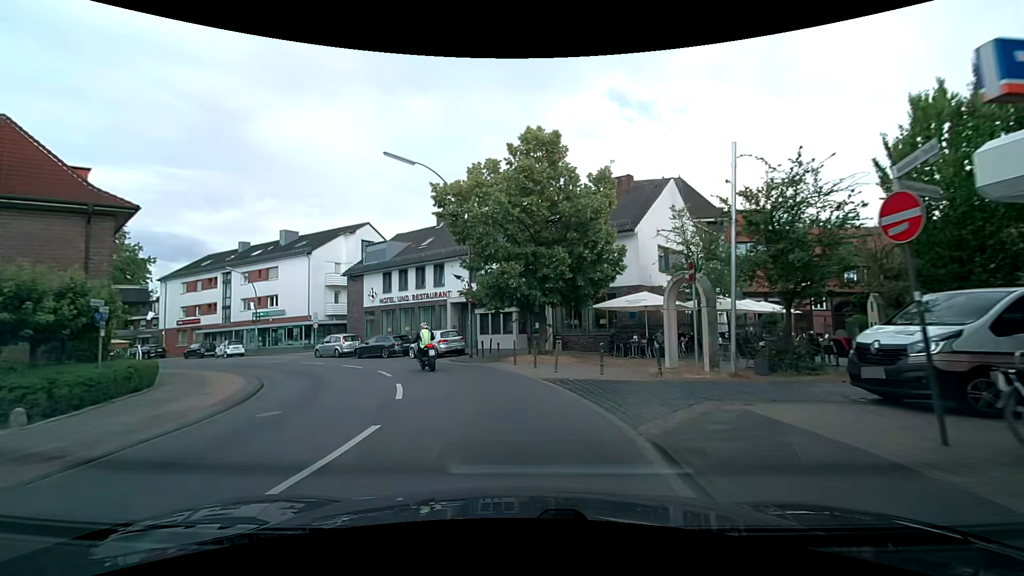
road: secondary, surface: asphalt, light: Day
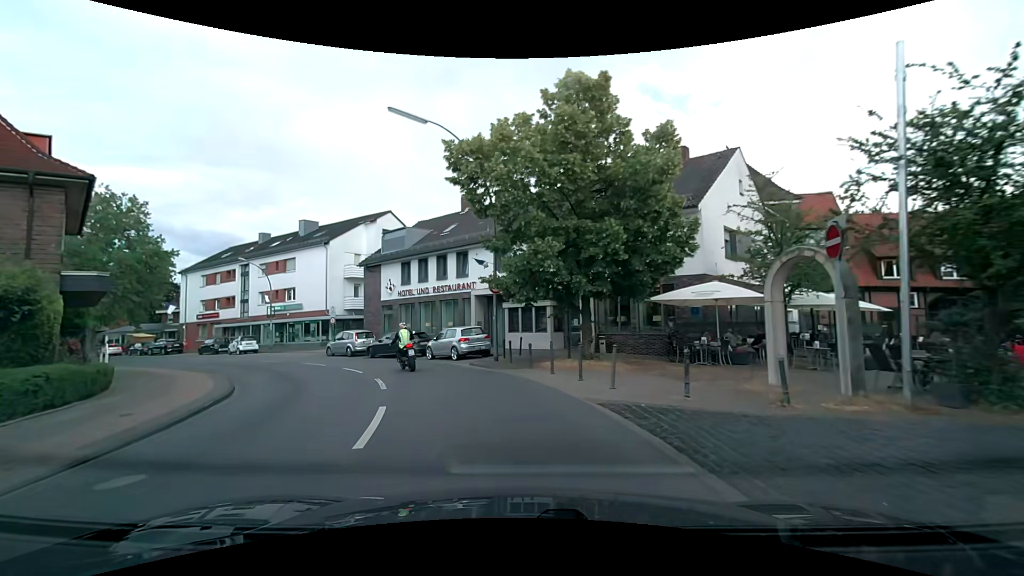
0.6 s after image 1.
(-0.1, +4.4) m; -3°
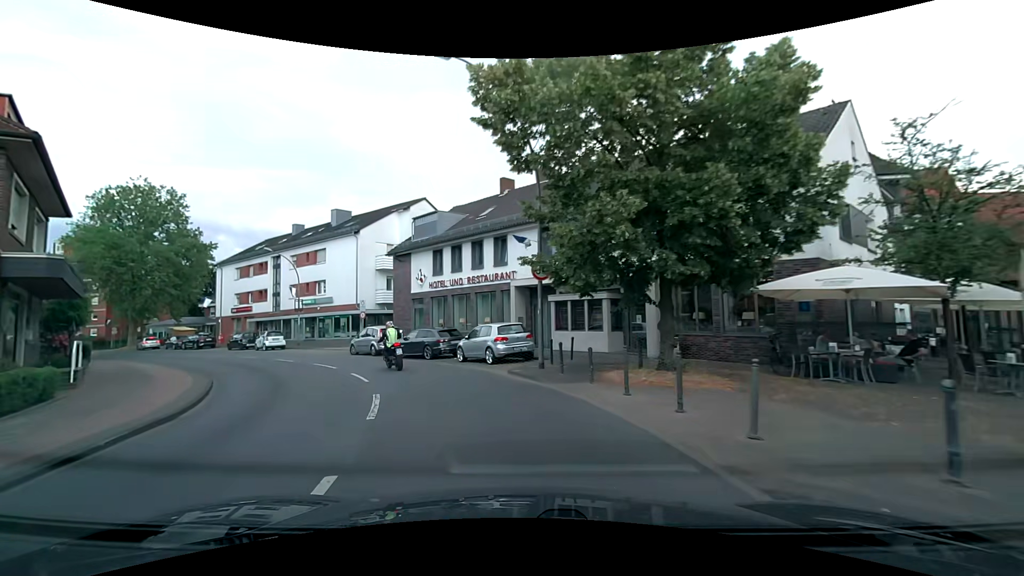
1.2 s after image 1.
(-0.1, +4.4) m; -4°
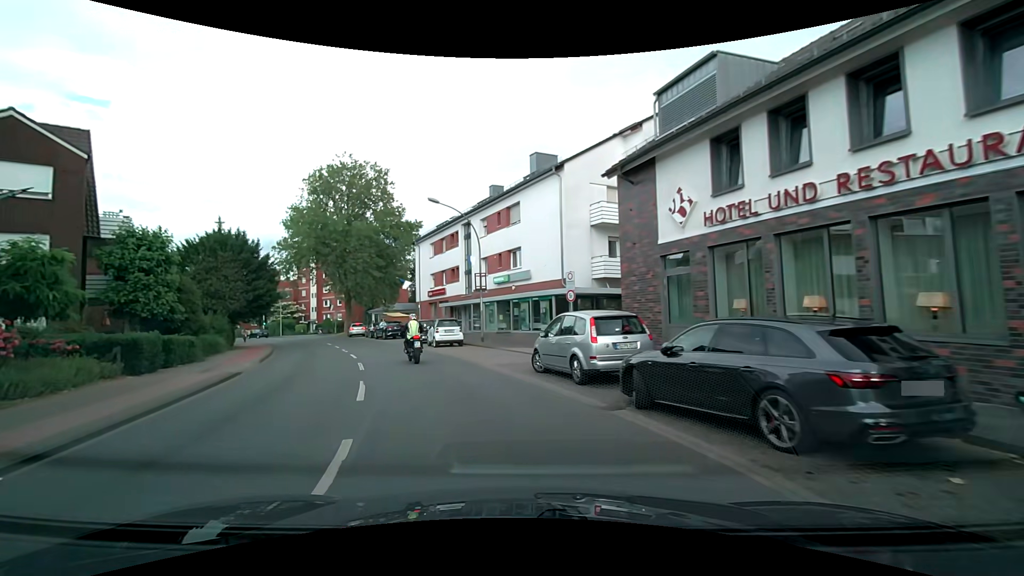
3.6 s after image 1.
(-3.8, +16.9) m; -26°
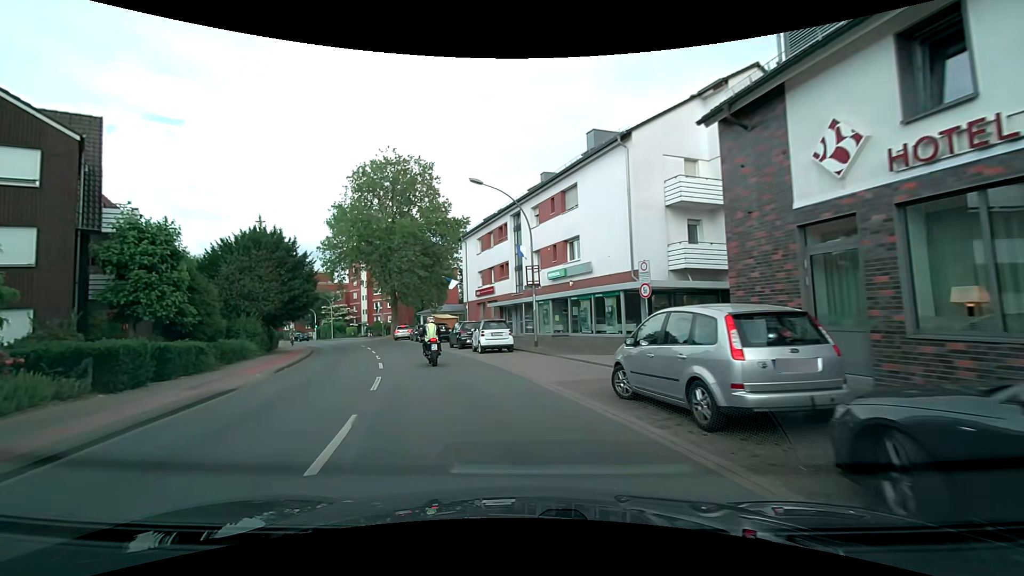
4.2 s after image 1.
(-0.2, +4.4) m; -5°
(-1, +10) (-3, +20) (-6, +29) (-10, +39) (-14, +48) (-18, +57) (-23, +65) (-28, +74) (-35, +82) (-41, +89) m
